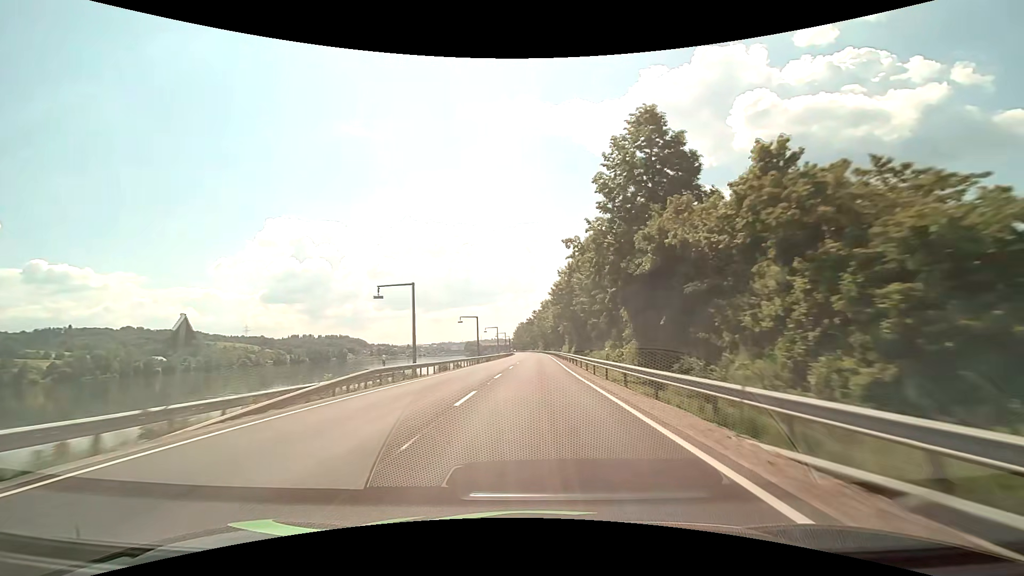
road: primary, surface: asphalt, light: Day
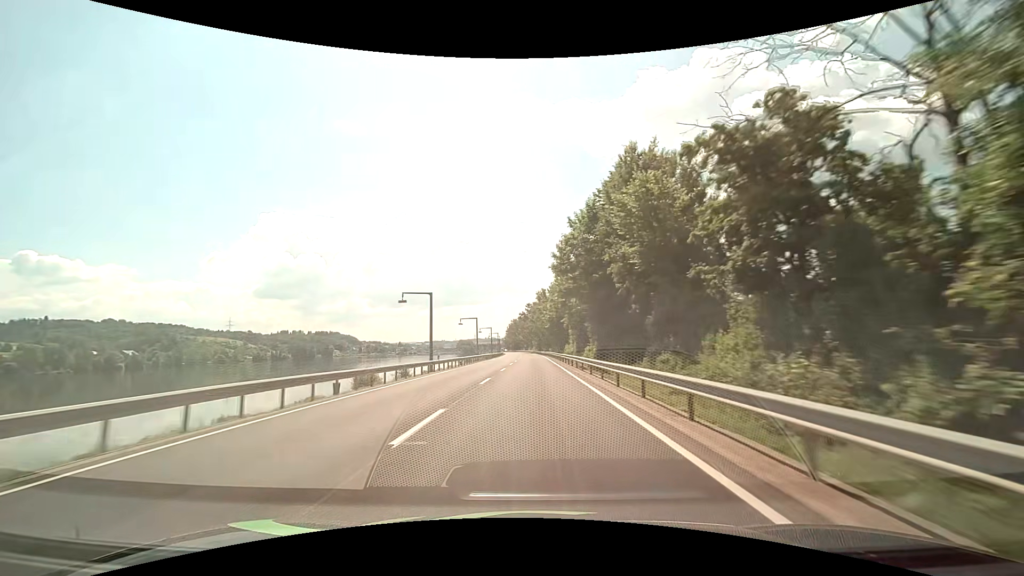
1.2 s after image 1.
(+0.3, +28.8) m; +1°
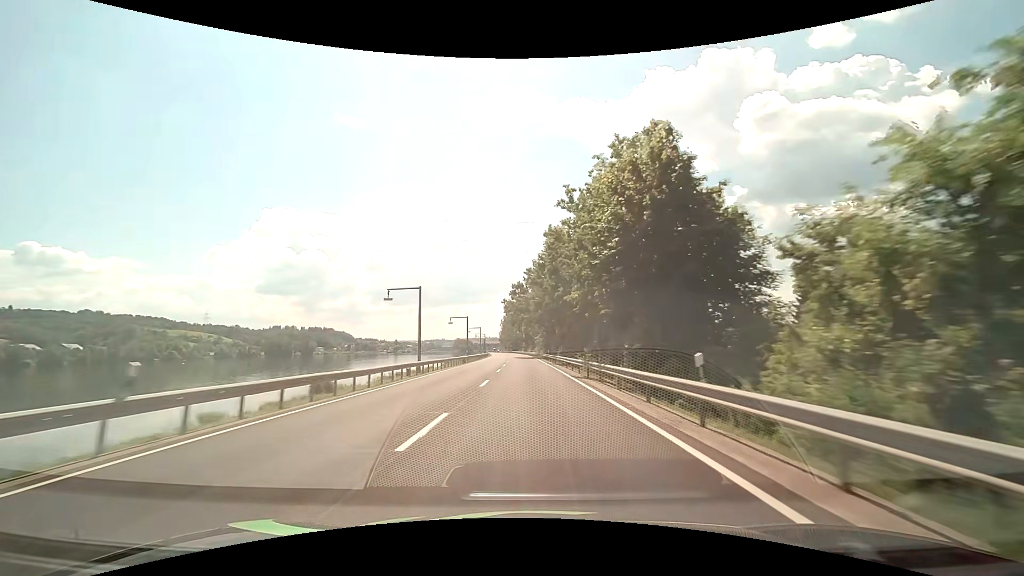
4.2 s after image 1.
(+0.1, +72.8) m; 0°
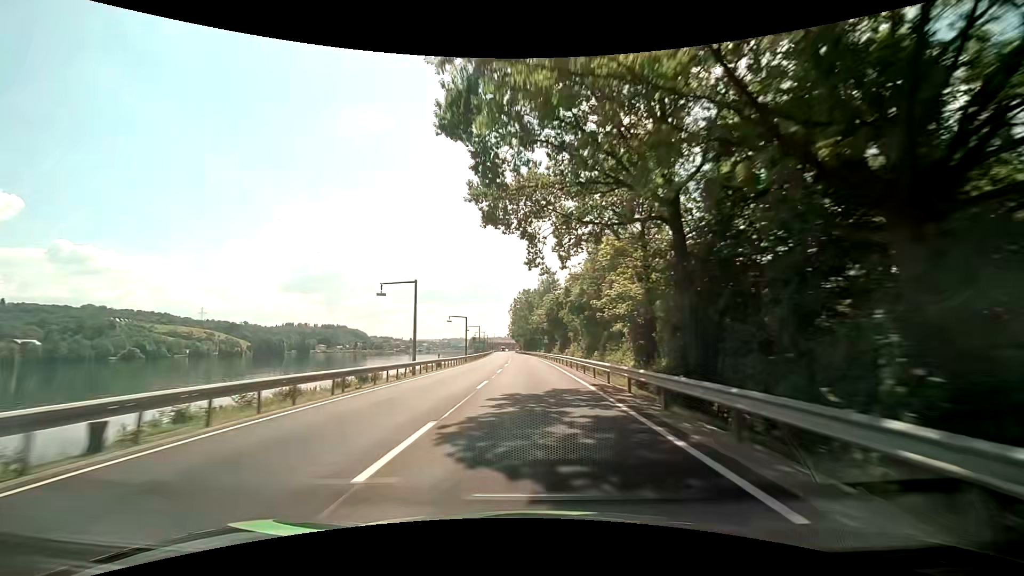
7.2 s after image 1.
(-1.5, +73.9) m; -2°
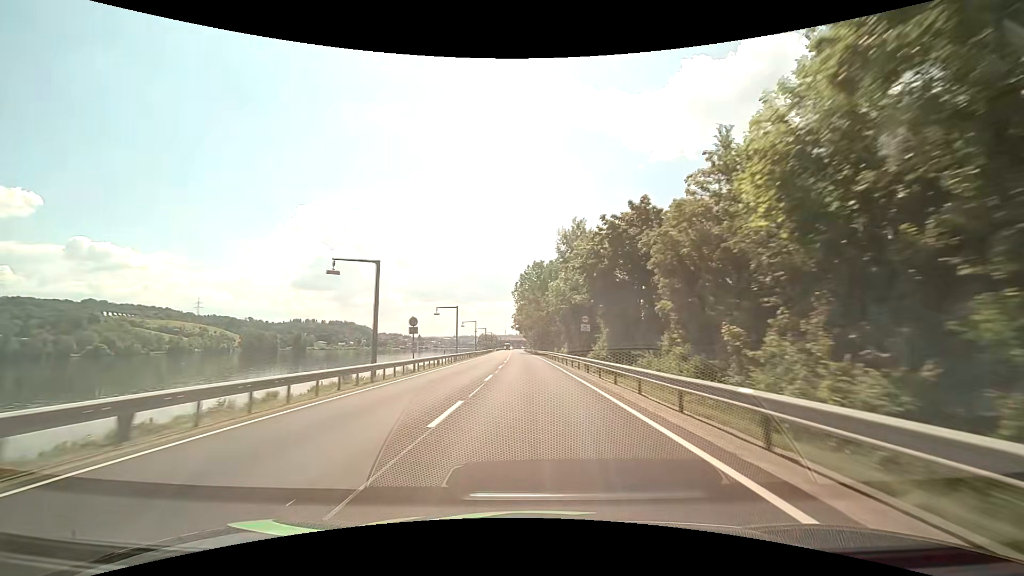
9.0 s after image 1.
(-0.8, +44.9) m; -2°
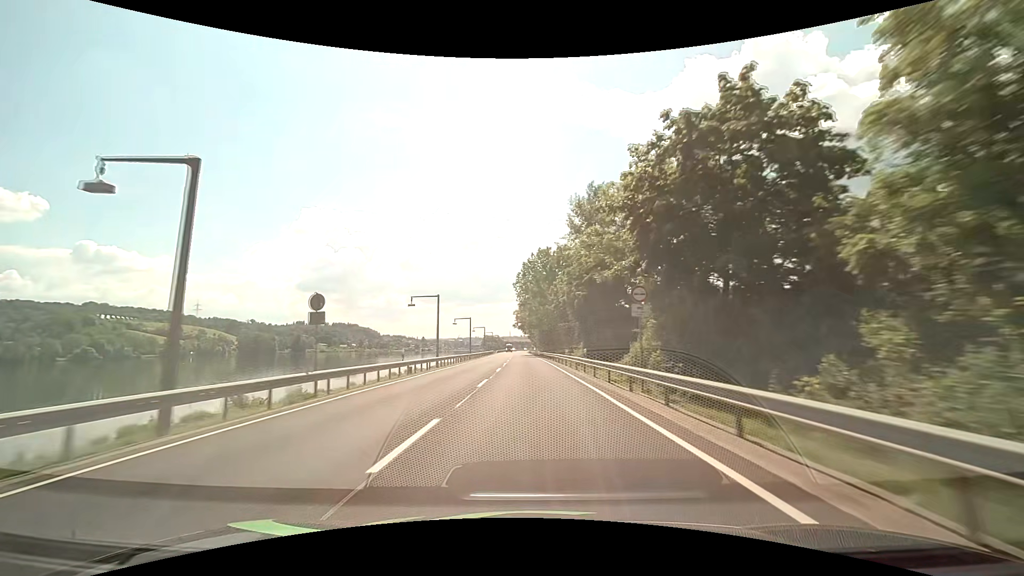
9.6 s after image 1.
(-0.1, +15.1) m; -1°
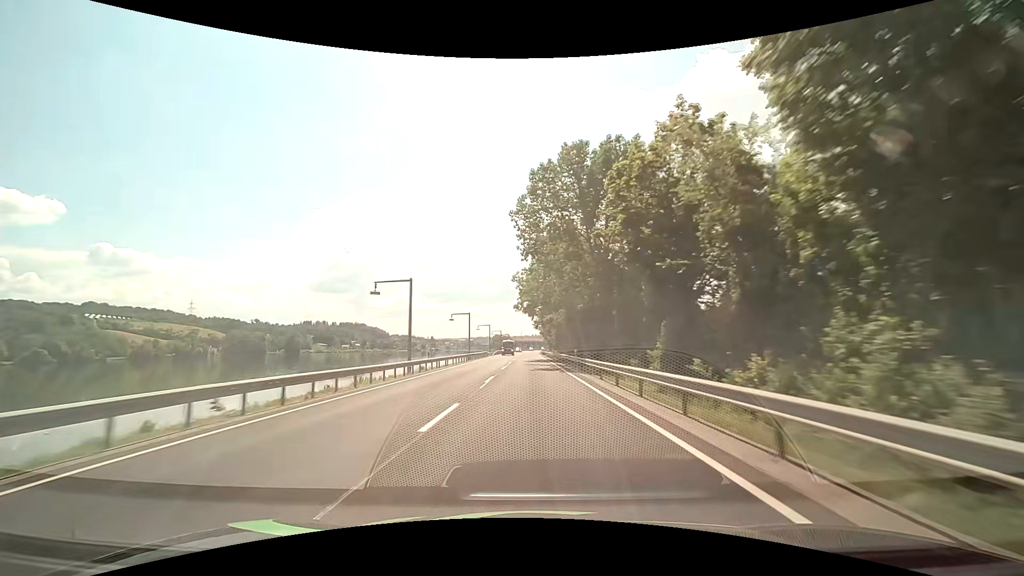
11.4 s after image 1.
(-0.6, +45.6) m; -1°
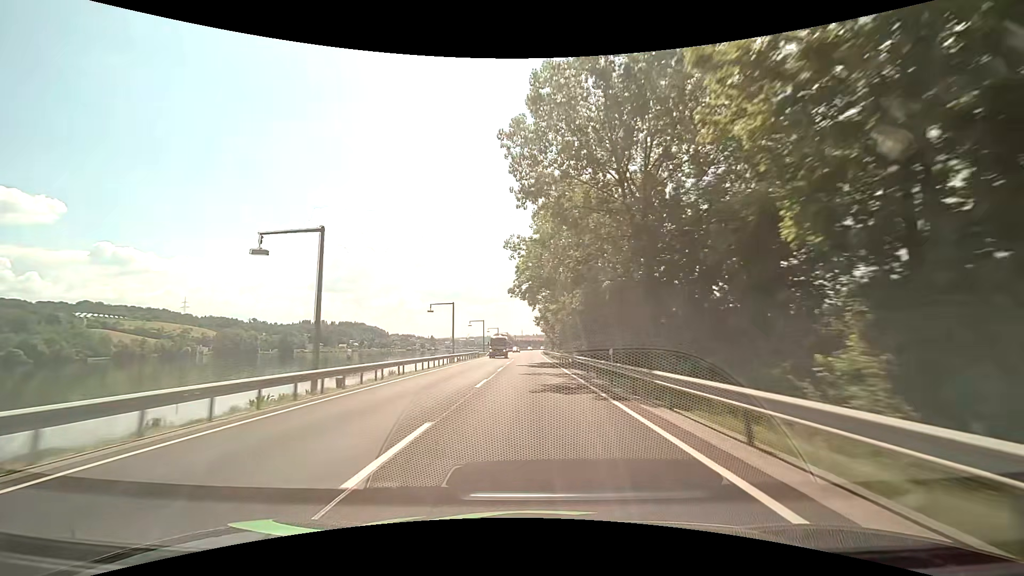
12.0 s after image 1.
(0.0, +15.3) m; -1°
(0, +10) (0, +20) (0, +30) (0, +40) (0, +50) (0, +60) (0, +70) (+1, +80) (+1, +90) (+1, +100) m
